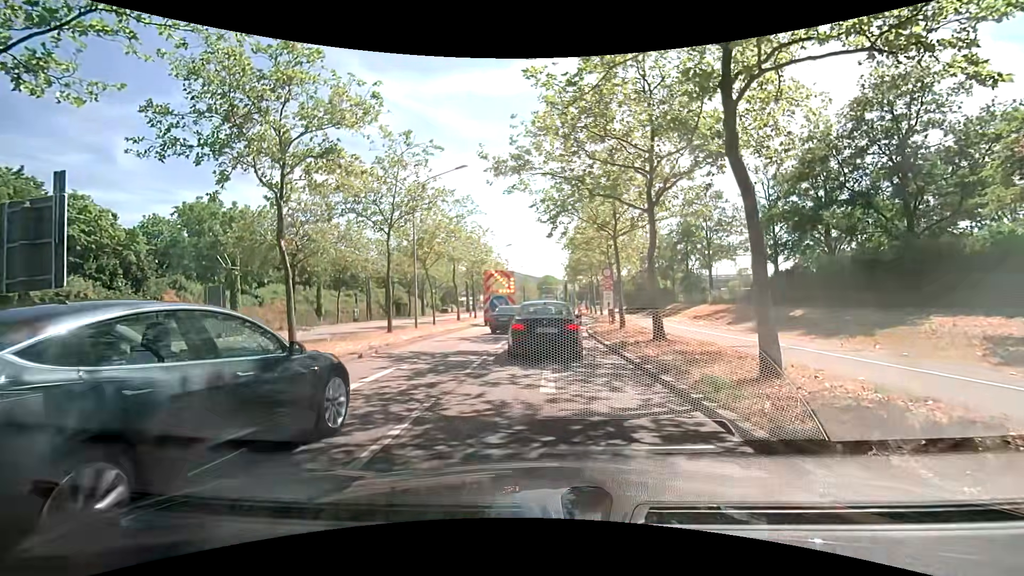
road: primary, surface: asphalt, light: Day
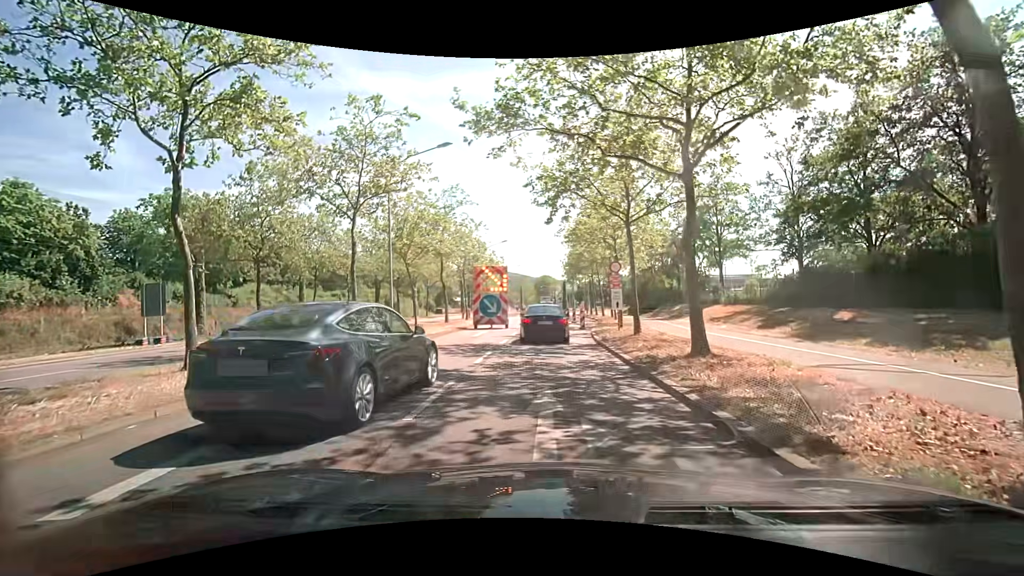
(0.0, +4.5) m; +2°
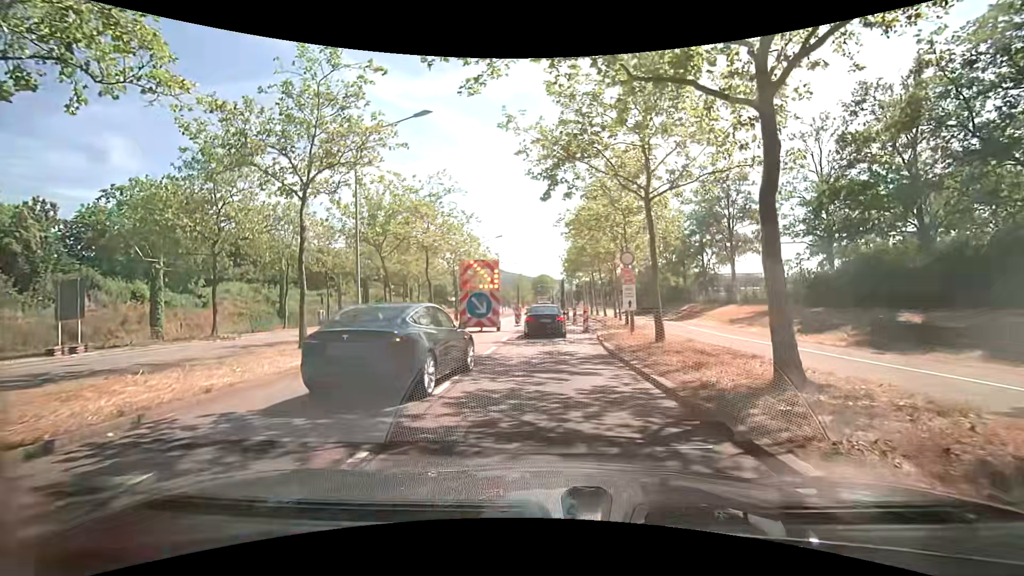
(0.0, +4.3) m; +1°
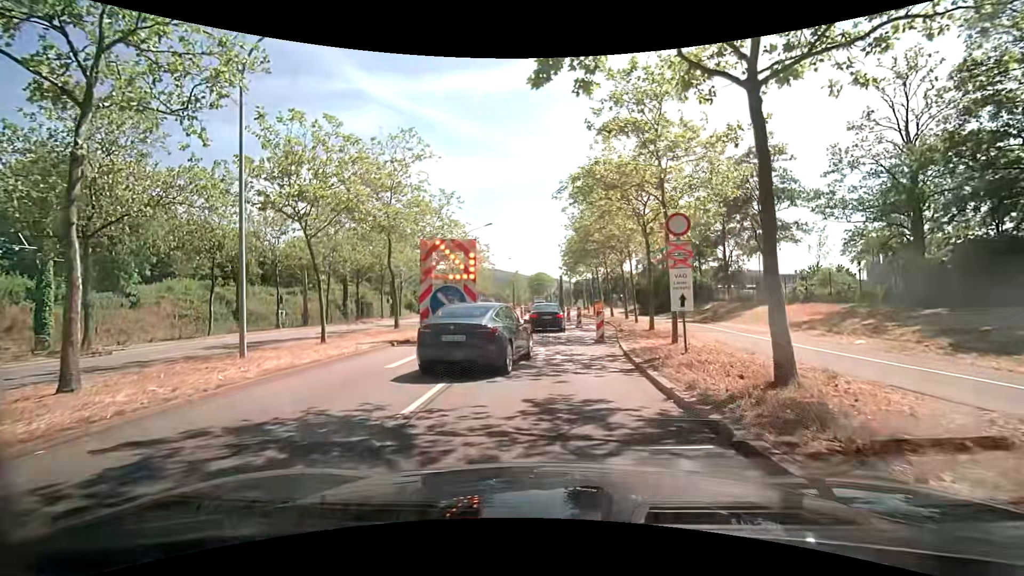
(-0.1, +8.2) m; 0°
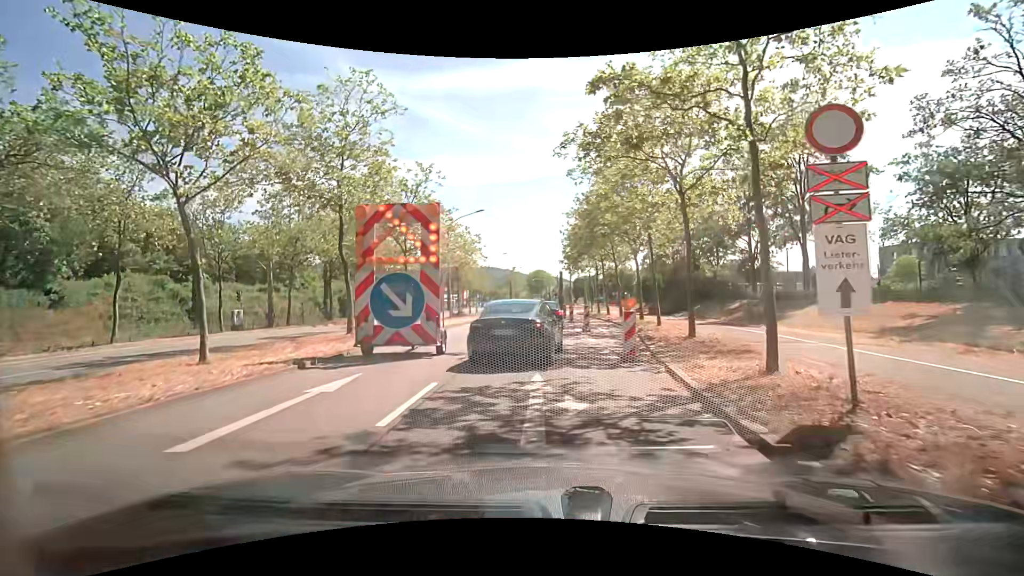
(0.0, +6.6) m; 0°
